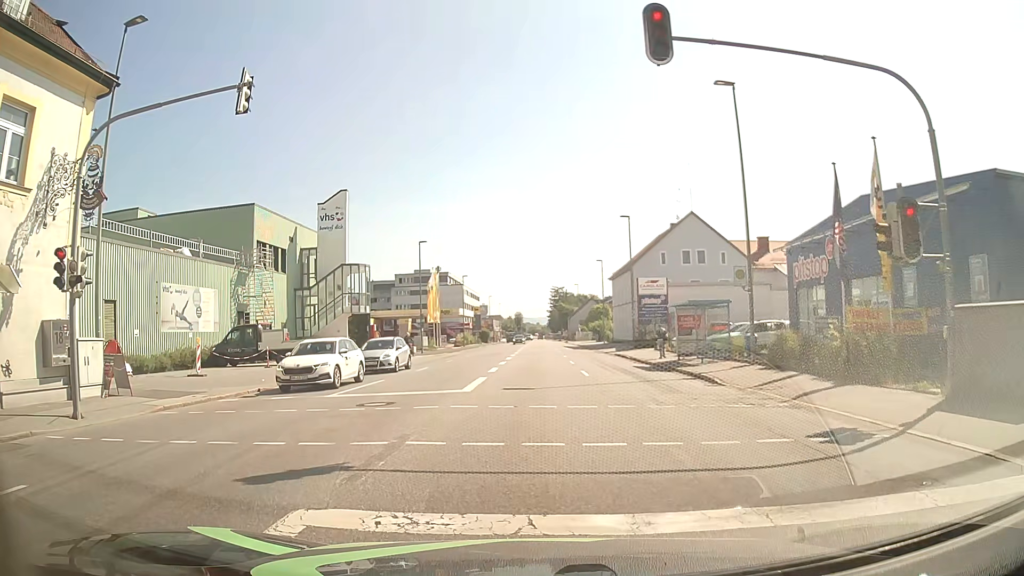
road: tertiary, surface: asphalt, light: Day
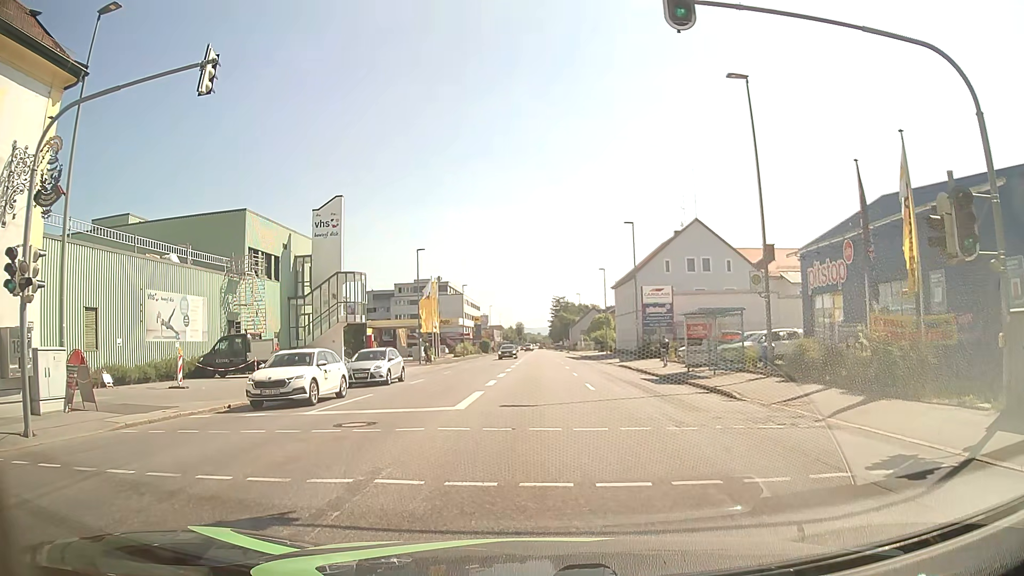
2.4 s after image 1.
(0.0, +1.8) m; -1°
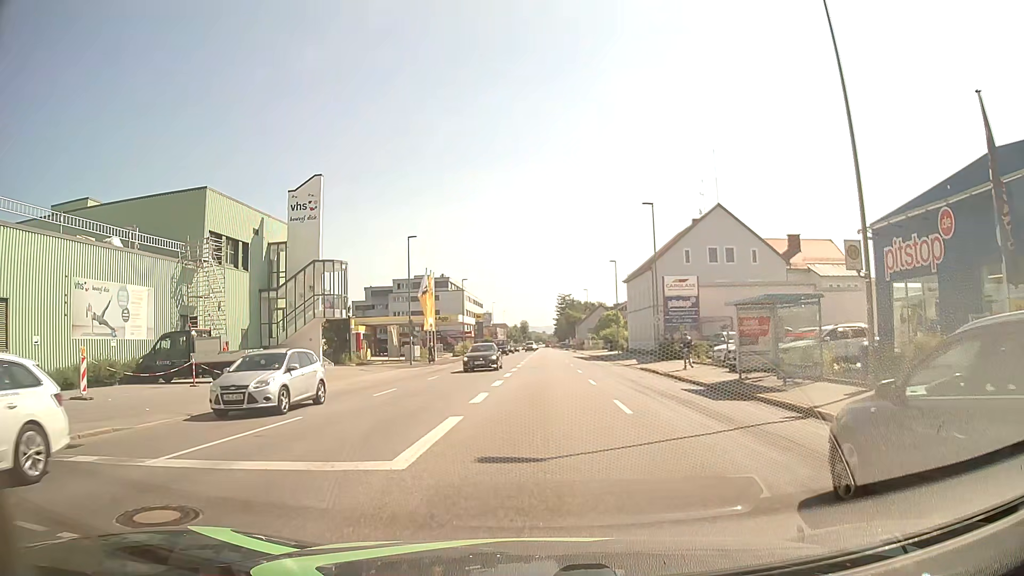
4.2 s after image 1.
(0.0, +7.3) m; 0°
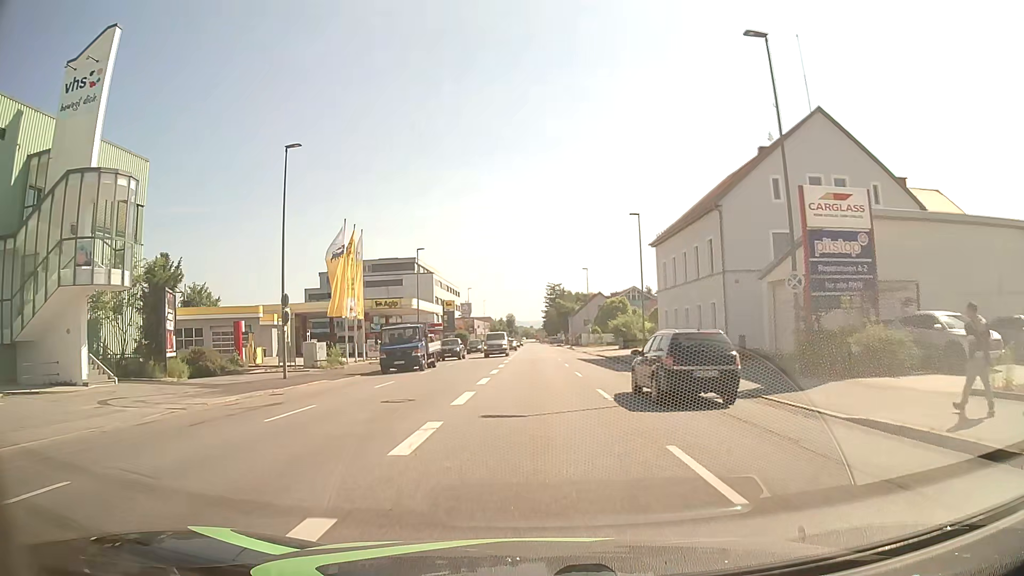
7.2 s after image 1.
(+0.3, +26.3) m; +1°
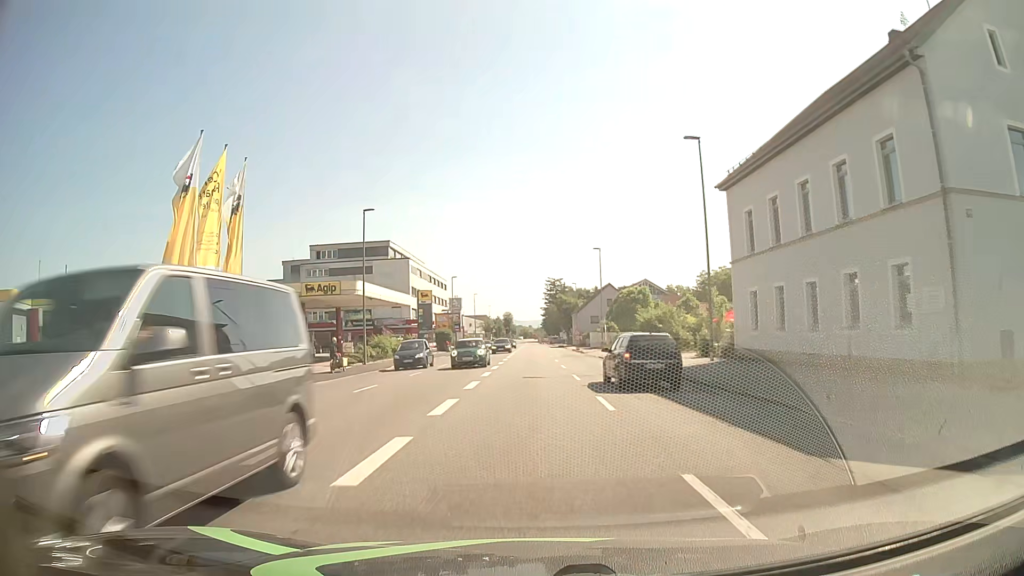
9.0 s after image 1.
(0.0, +19.9) m; 0°
